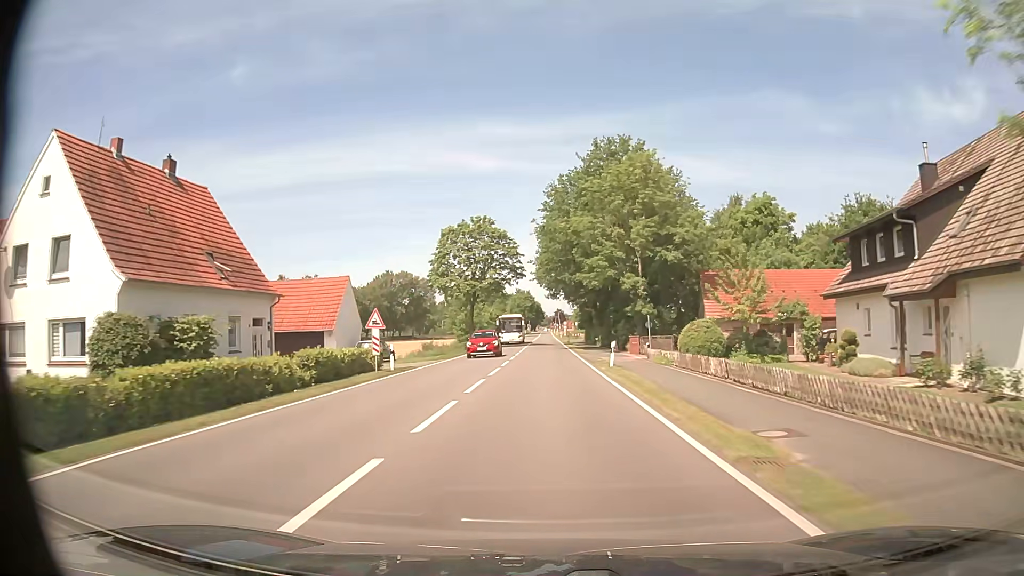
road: tertiary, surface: asphalt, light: Day
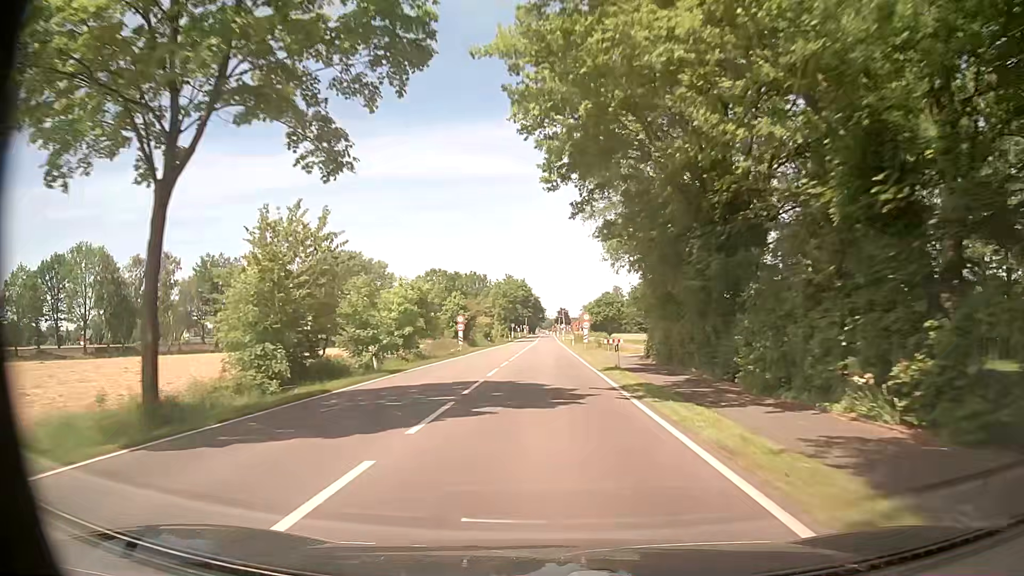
(+0.1, +54.8) m; 0°
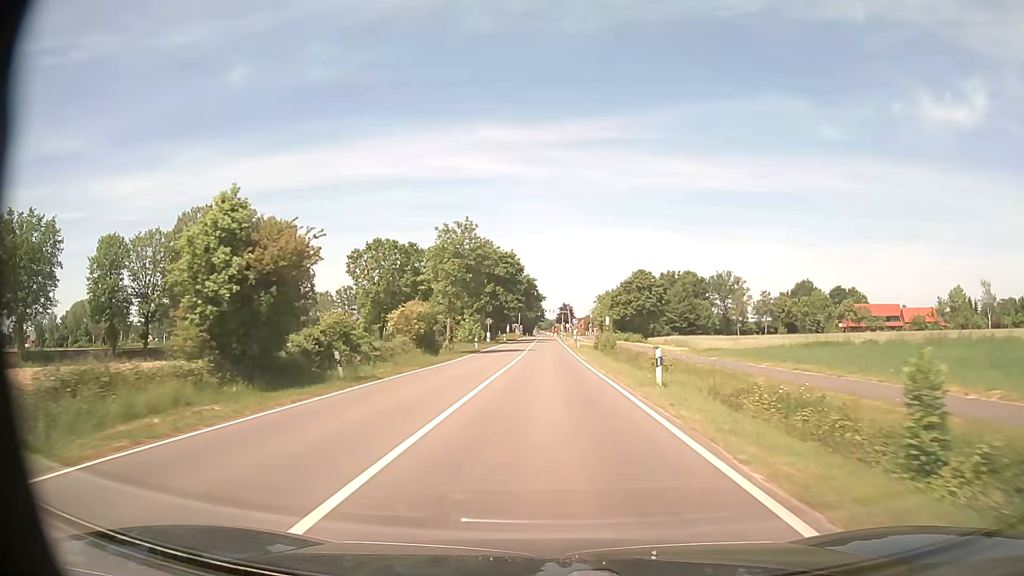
(+0.1, +54.5) m; 0°
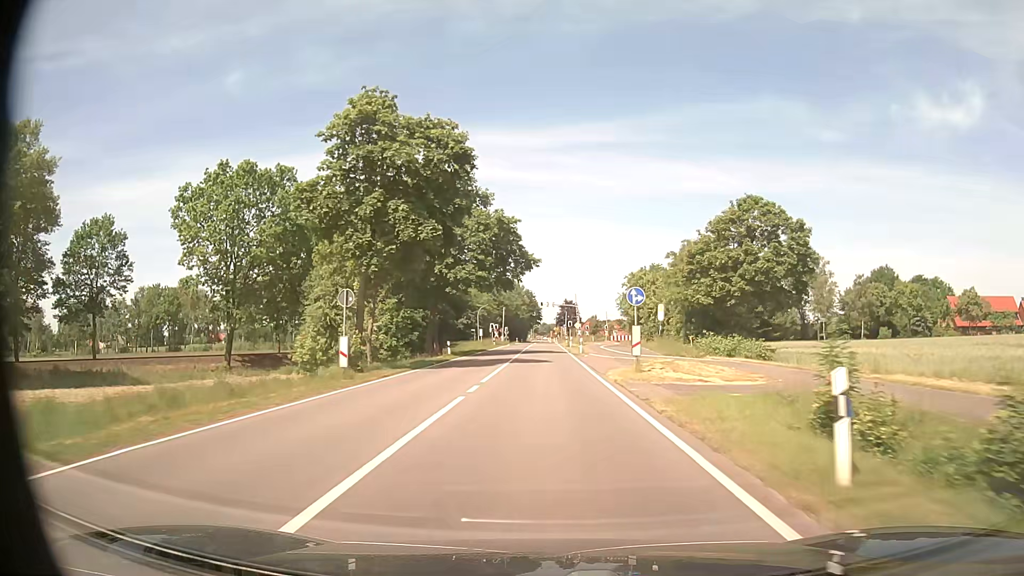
(+0.2, +54.6) m; 0°
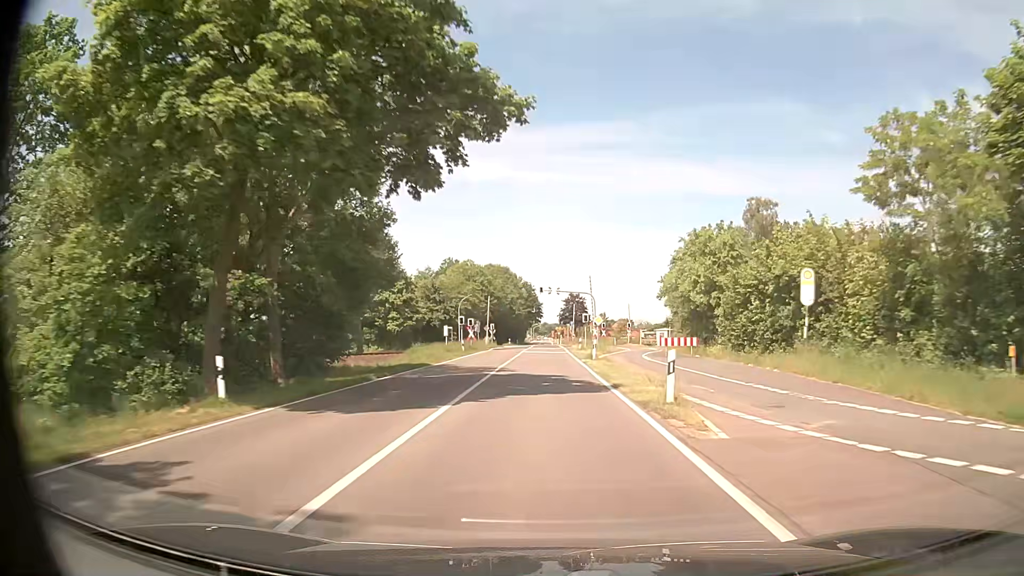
(+0.1, +32.7) m; 0°
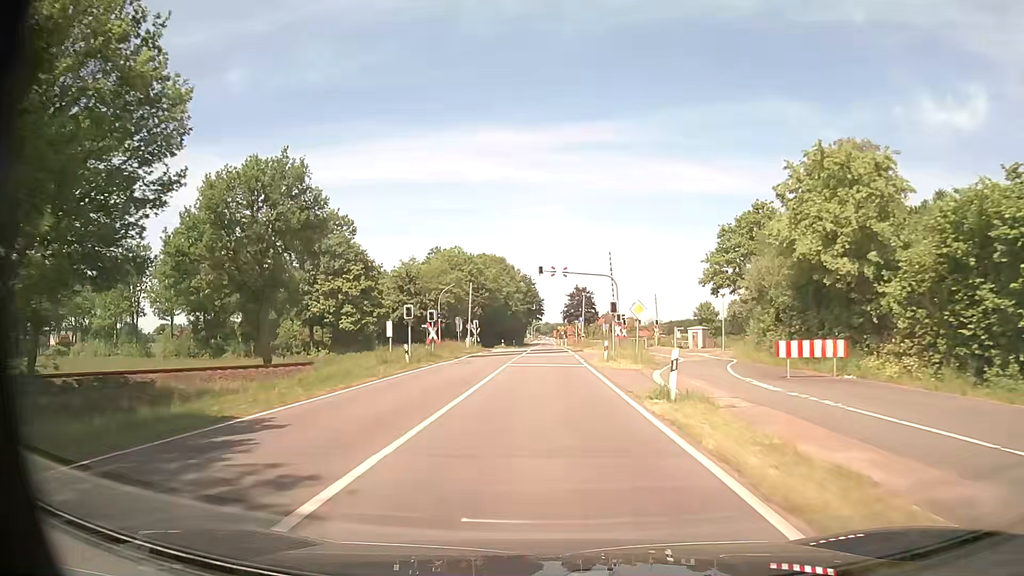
(0.0, +21.8) m; 0°
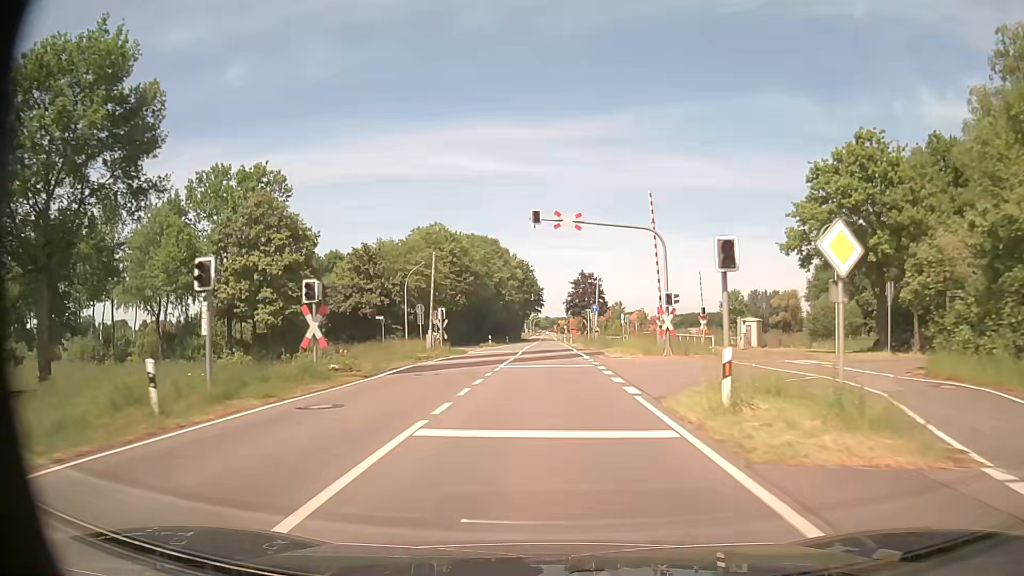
(0.0, +20.6) m; 0°
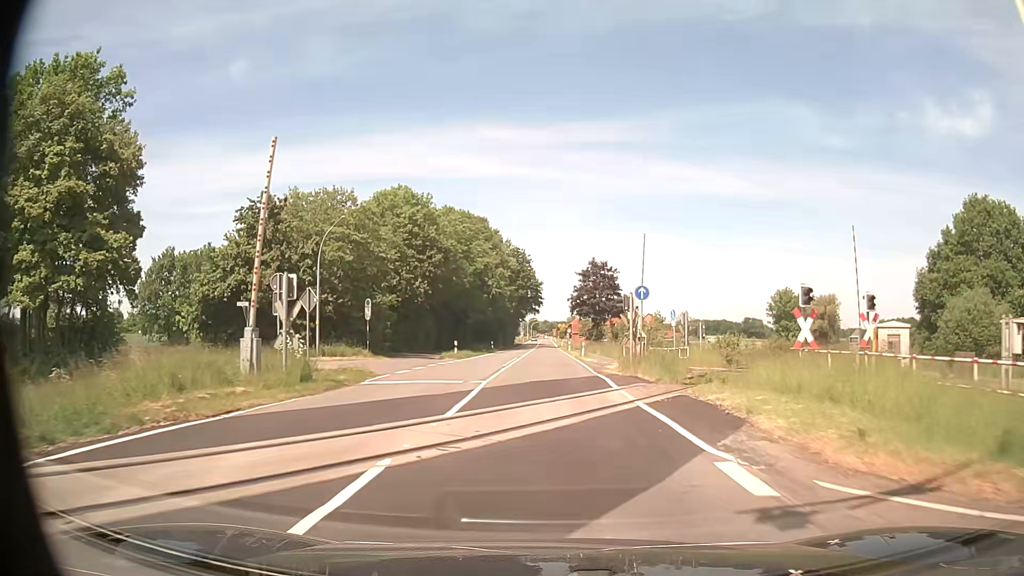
(-0.1, +26.0) m; 0°
(0, +10) (0, +20) (0, +30) (0, +40) (0, +50) (0, +60) (0, +70) (0, +80) (0, +90) (0, +100) m
